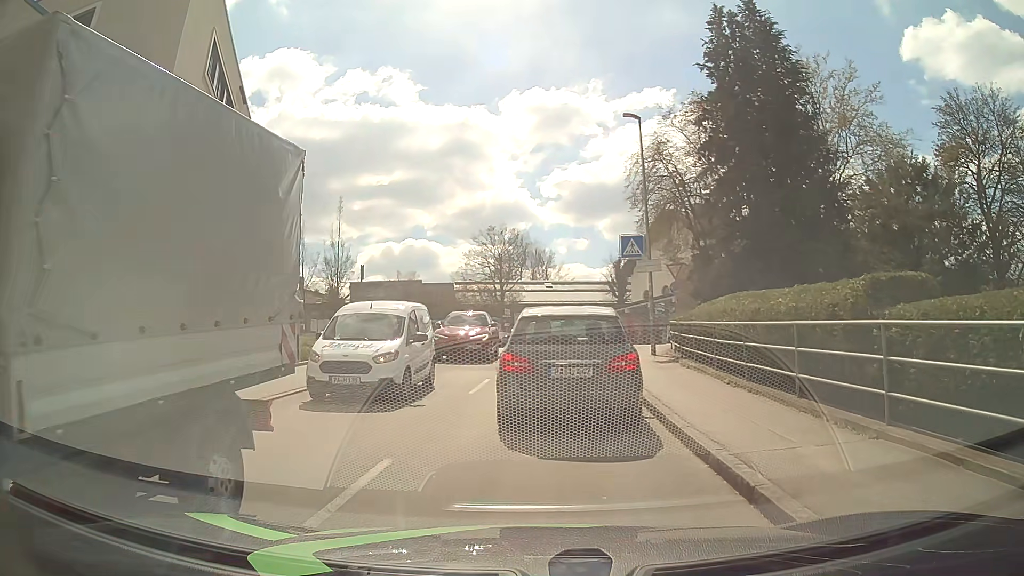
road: unclassified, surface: asphalt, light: Day
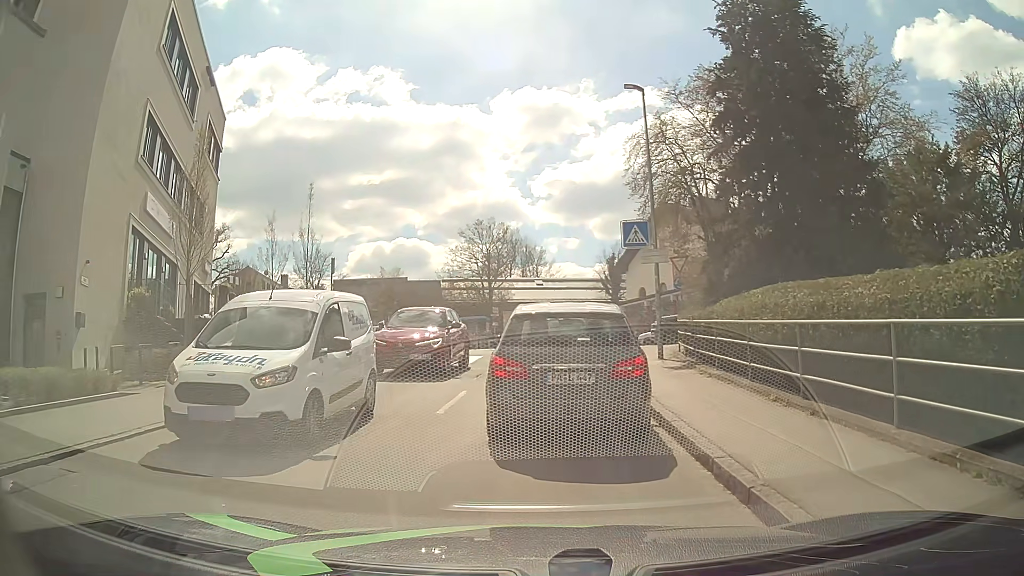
(+0.1, +2.9) m; +1°
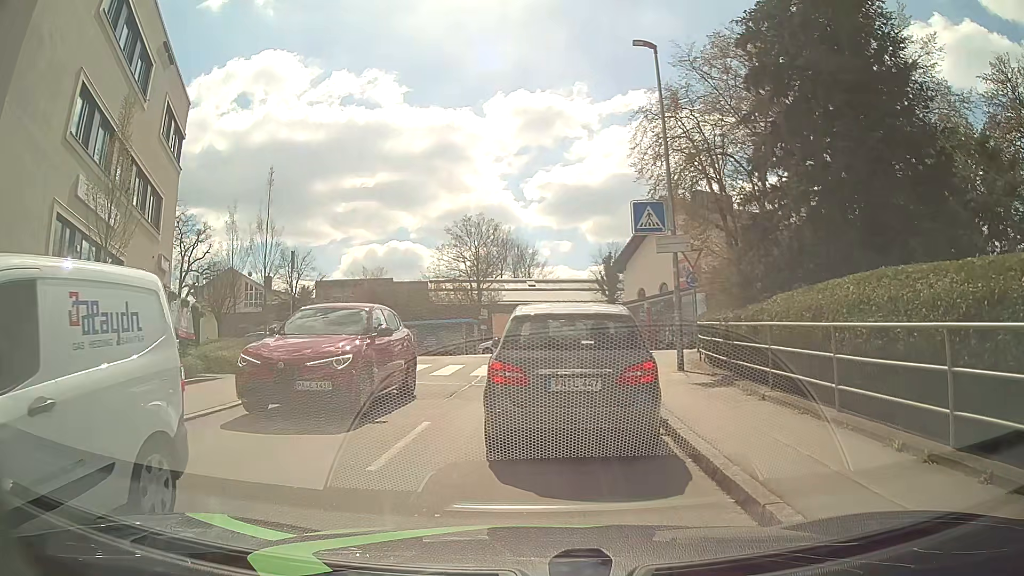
(+0.1, +3.6) m; +1°
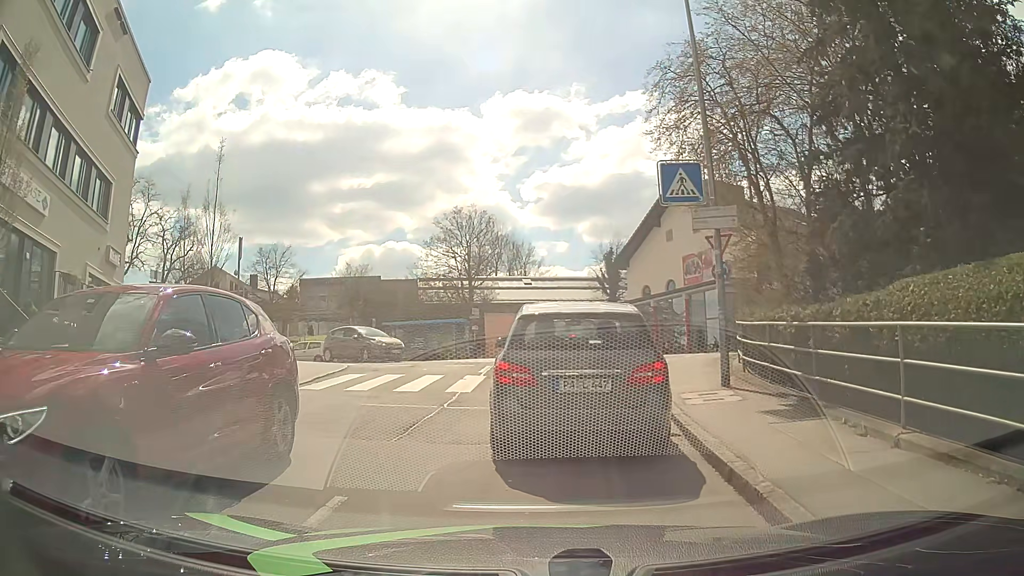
(+0.1, +3.9) m; +3°
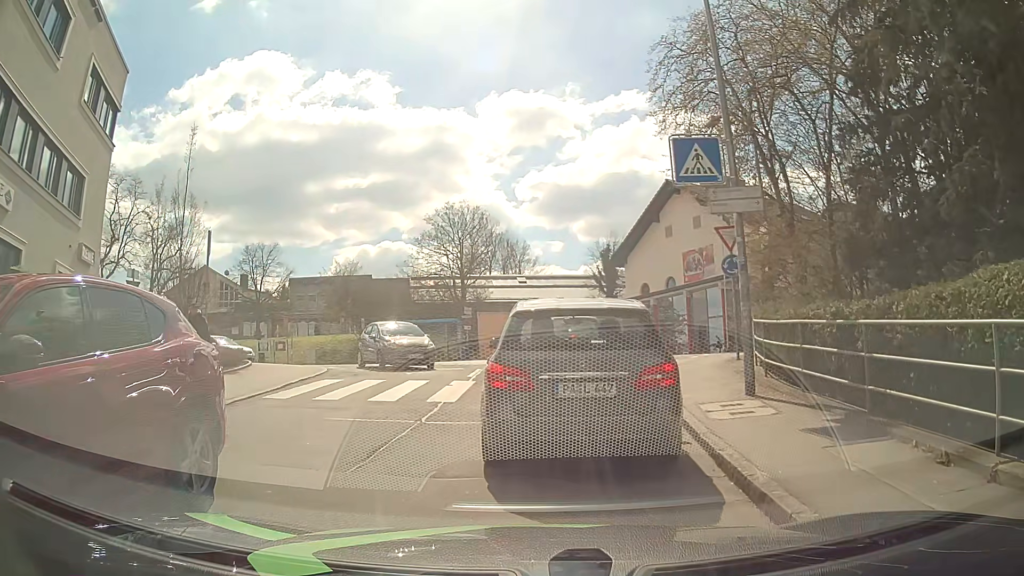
(0.0, +1.6) m; -1°
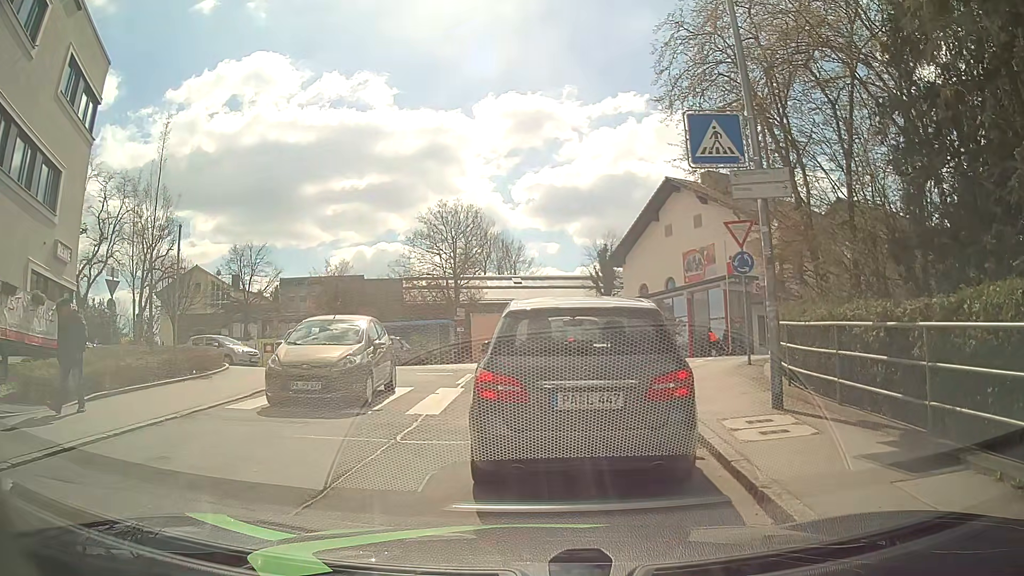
(0.0, +1.3) m; 0°
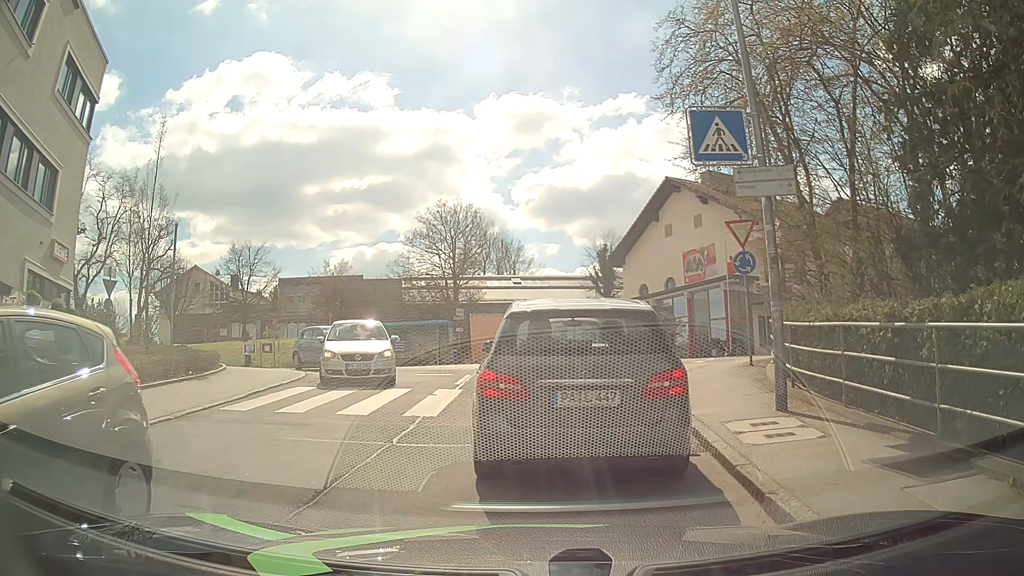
(0.0, +0.3) m; 0°
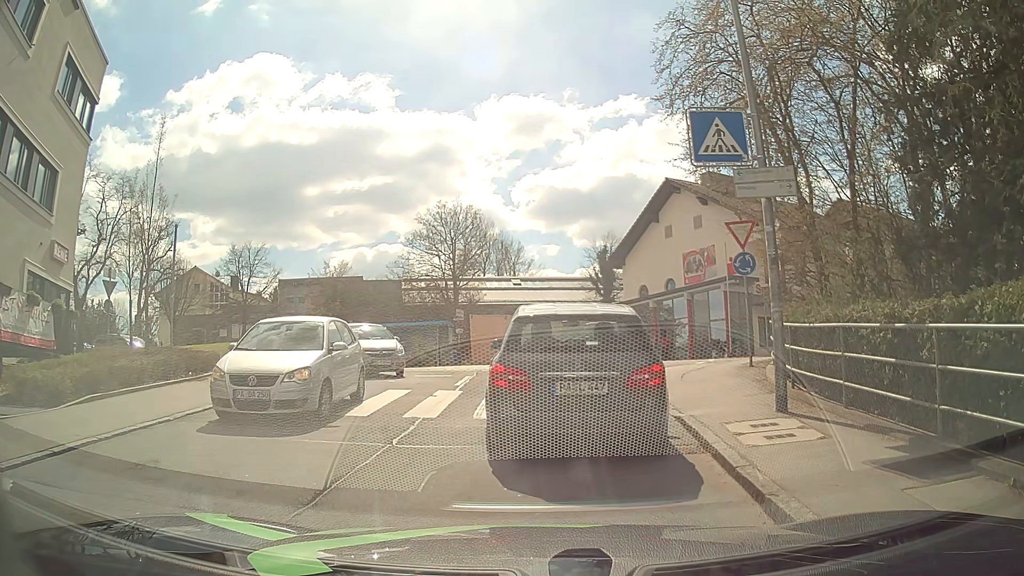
(0.0, 0.0) m; 0°
